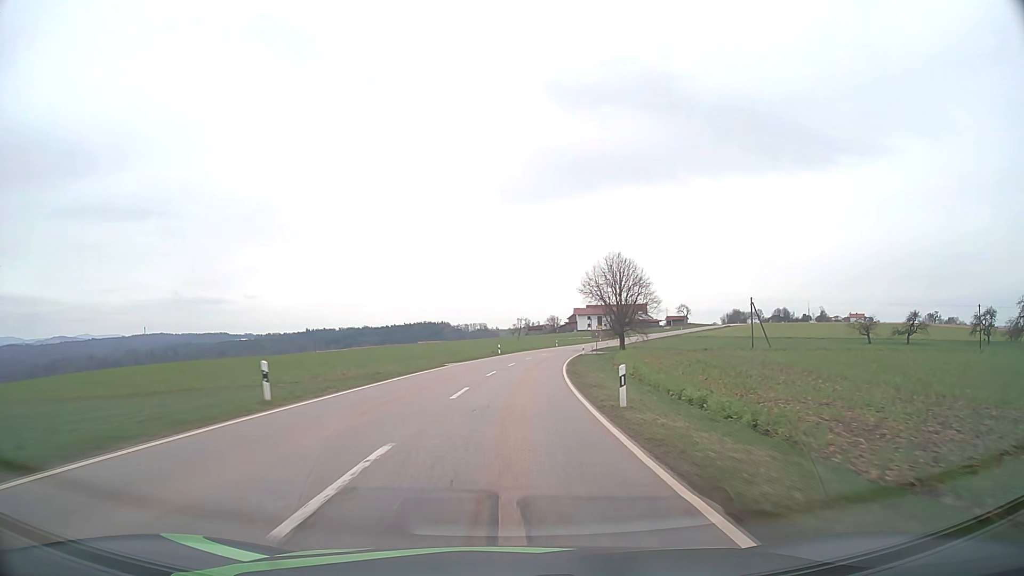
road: tertiary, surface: asphalt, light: Day
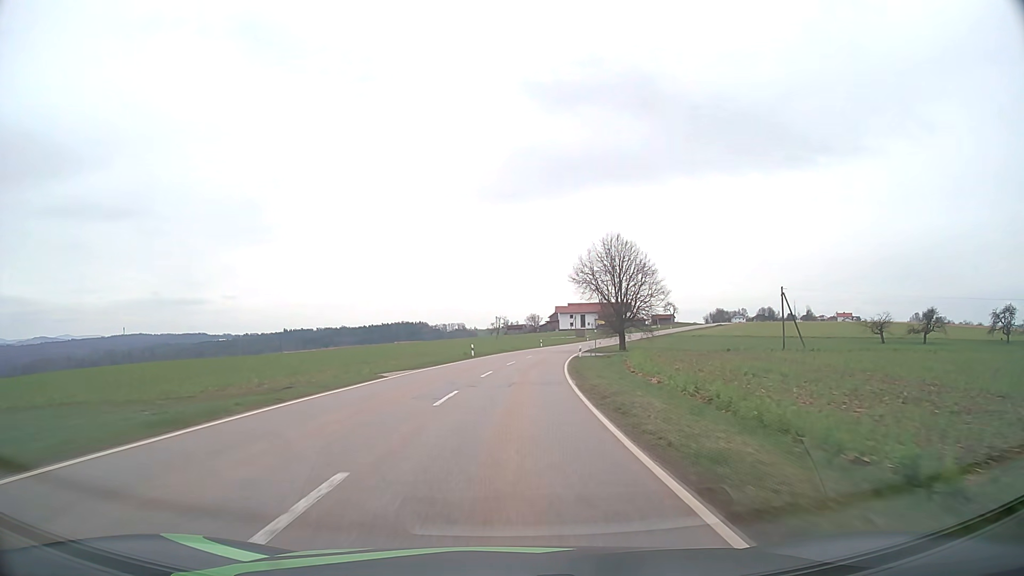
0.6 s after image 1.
(+0.2, +14.0) m; +2°
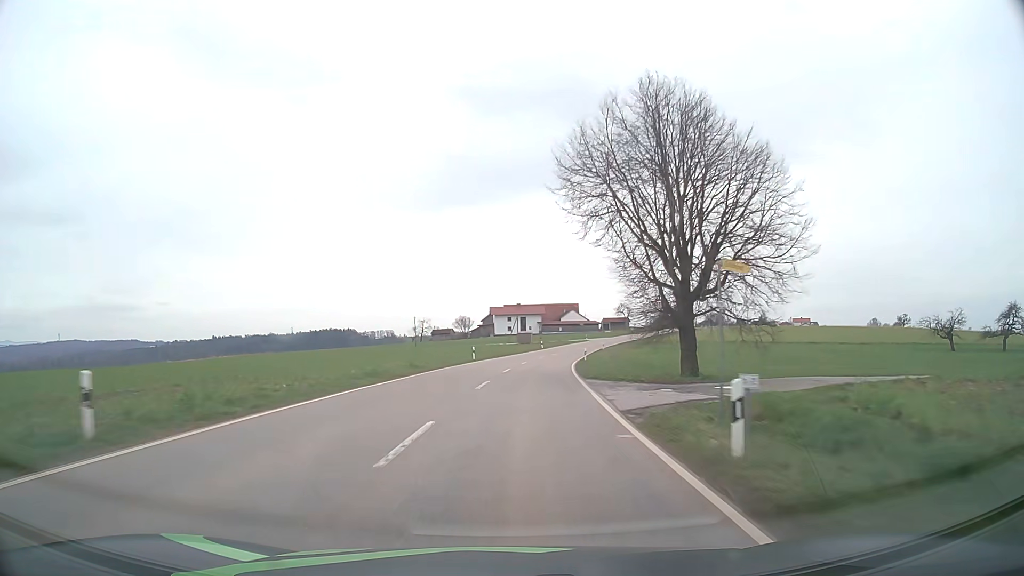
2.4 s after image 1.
(+2.1, +42.3) m; +6°
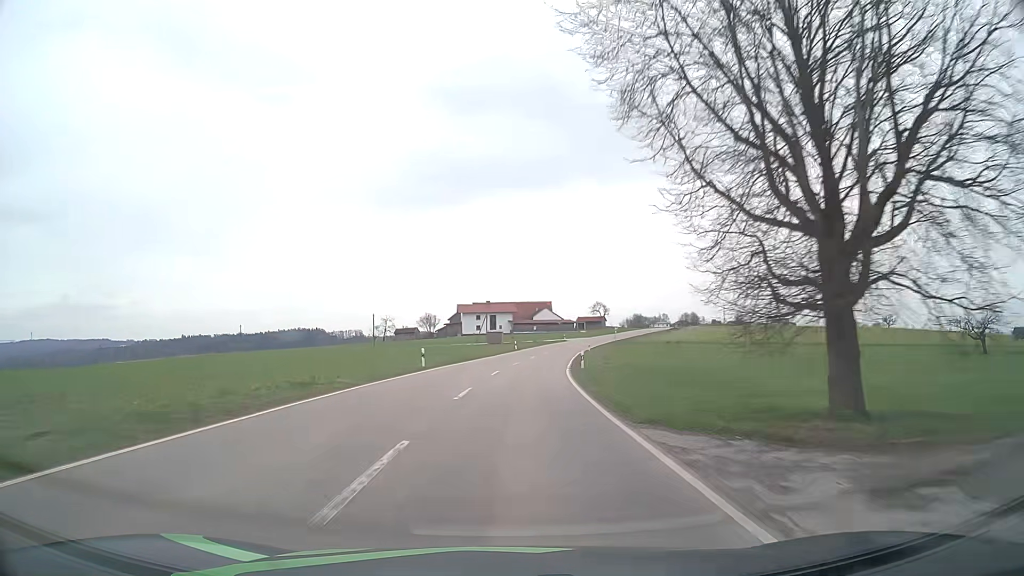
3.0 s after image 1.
(+0.3, +14.2) m; +3°
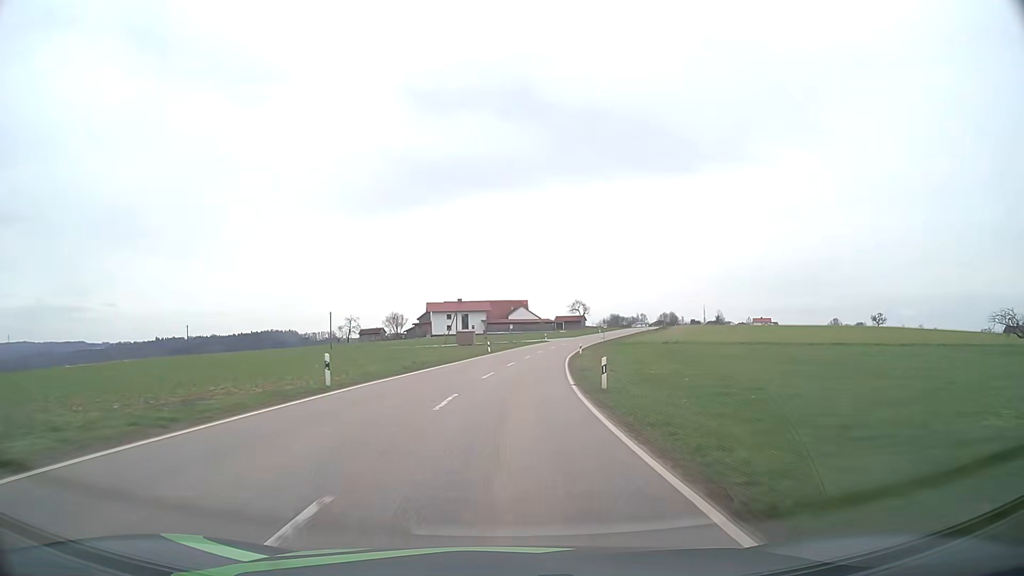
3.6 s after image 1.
(+0.2, +14.3) m; +2°
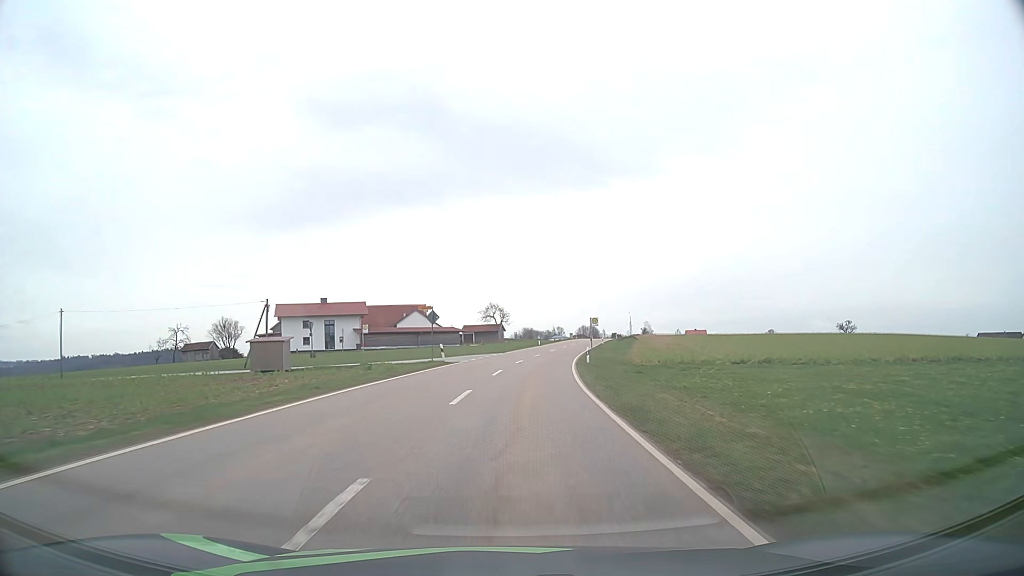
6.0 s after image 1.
(+3.8, +57.5) m; +8°
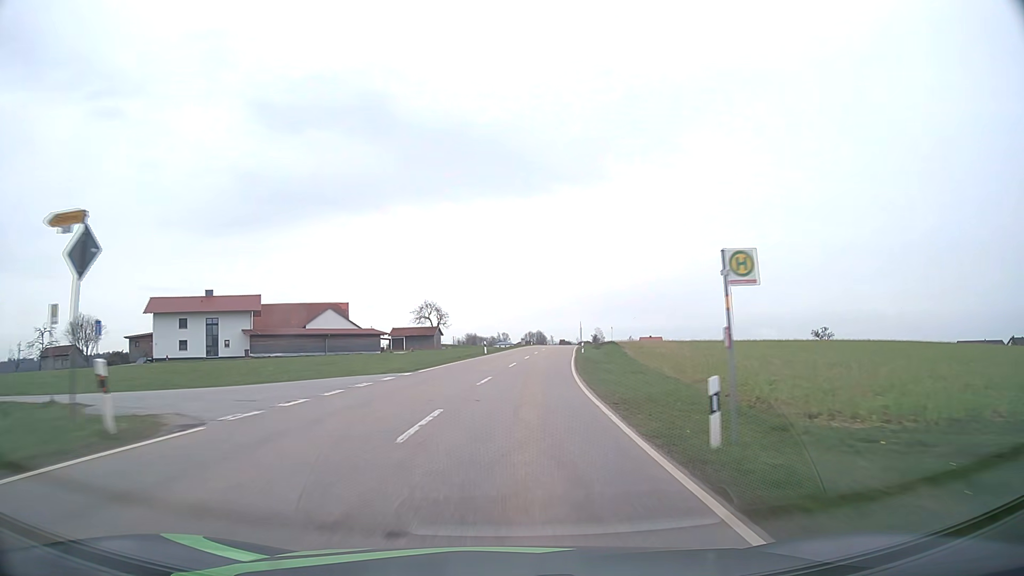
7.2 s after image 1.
(+1.0, +28.8) m; +4°
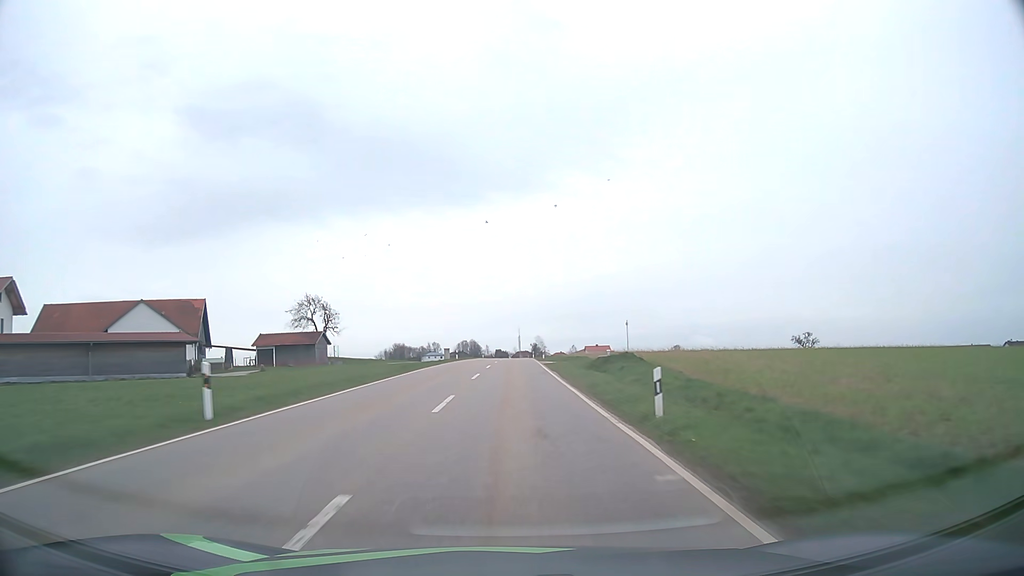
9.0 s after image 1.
(+2.5, +43.0) m; +6°
(0, +10) (0, +20) (0, +30) (0, +40) (0, +50) (+1, +60) (+1, +70) (+1, +80) (+1, +90) (+1, +100) m
